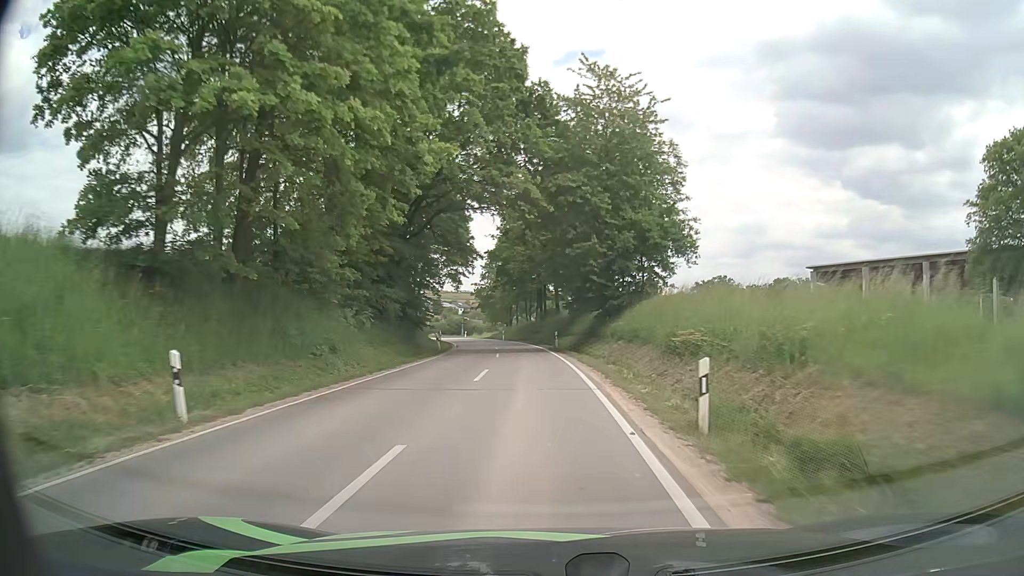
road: secondary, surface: asphalt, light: Day
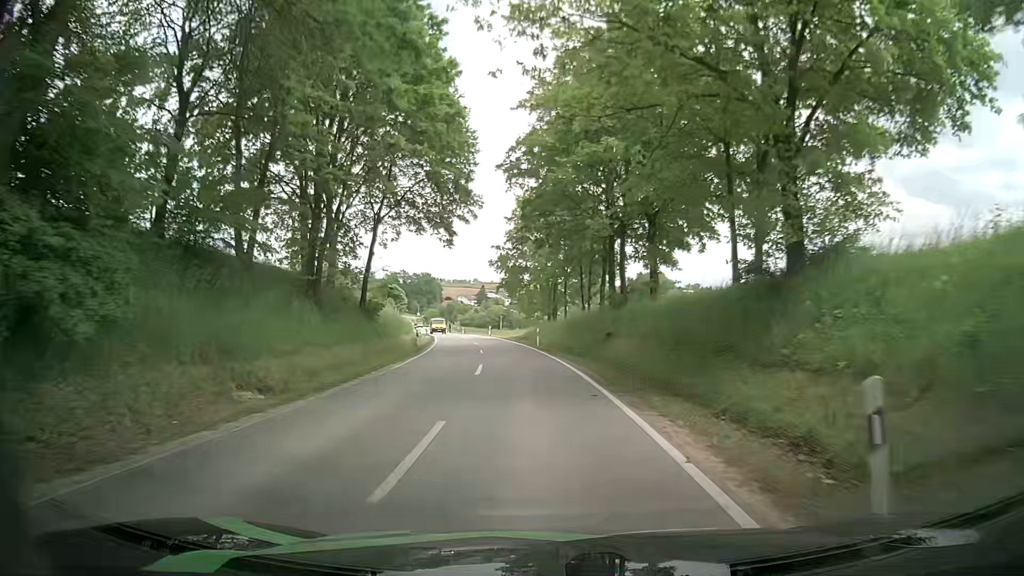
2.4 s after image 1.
(-1.3, +35.3) m; -5°
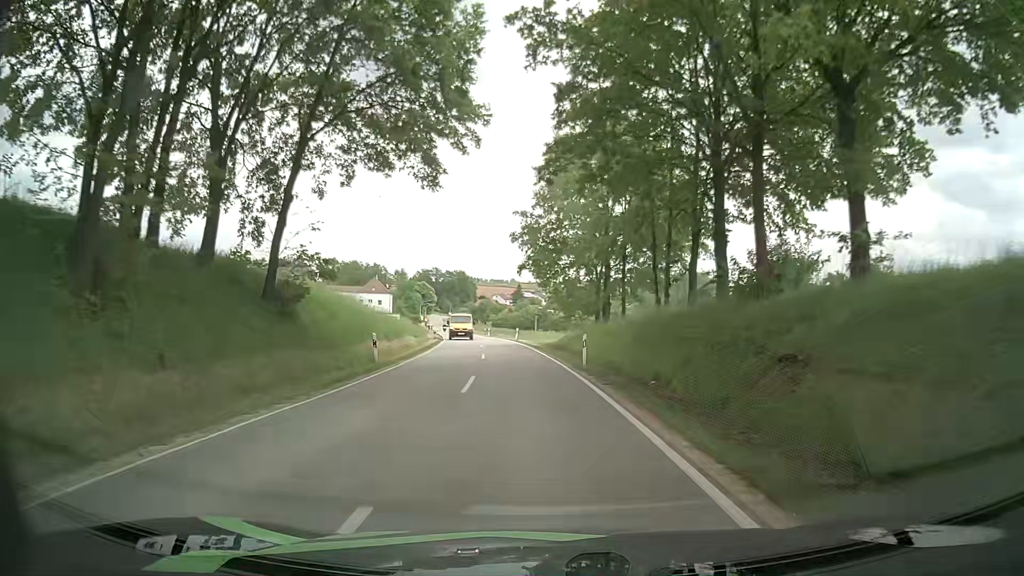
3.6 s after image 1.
(-0.3, +16.6) m; -2°
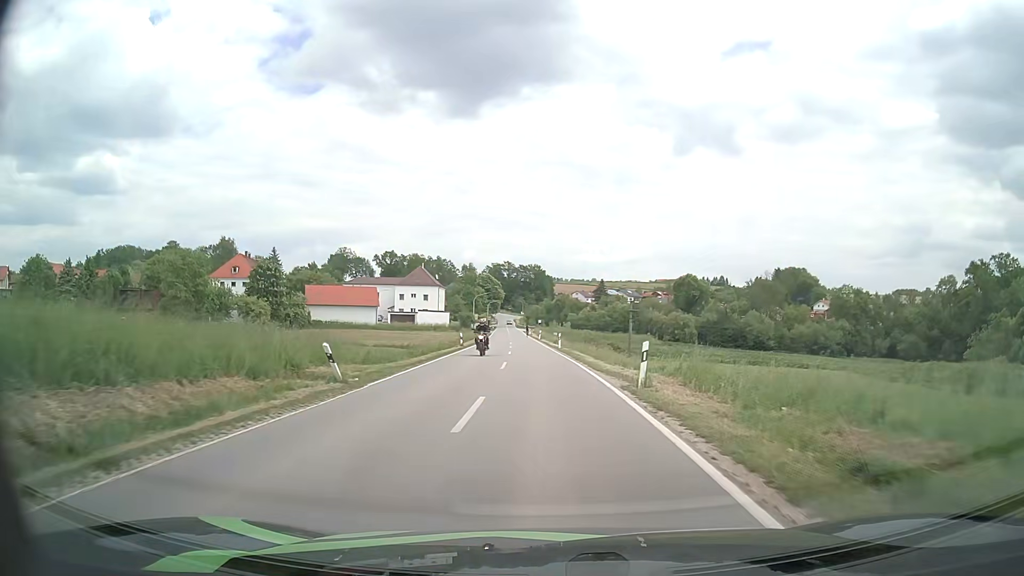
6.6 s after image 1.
(-2.8, +41.9) m; -7°
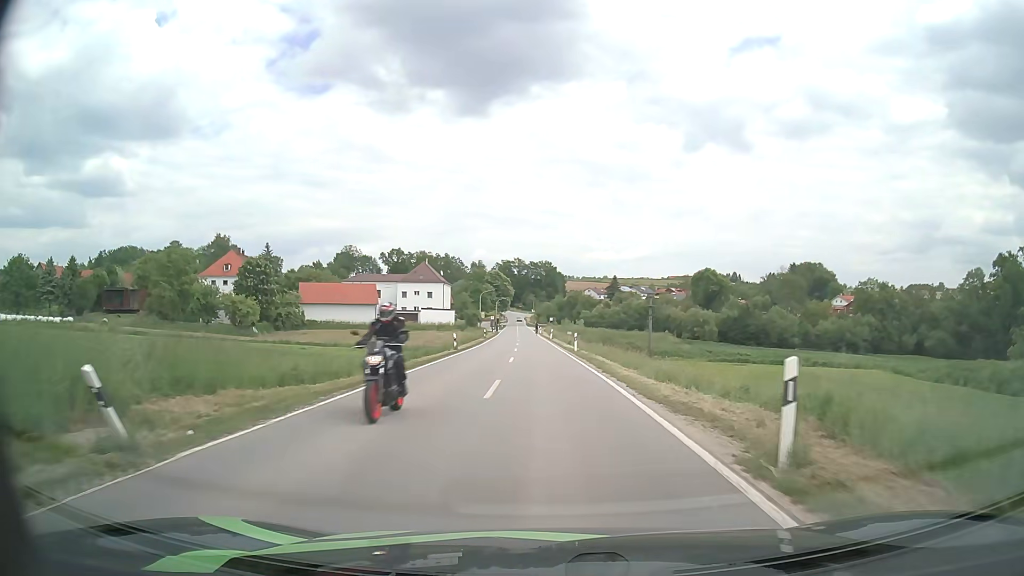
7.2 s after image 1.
(-0.1, +8.8) m; -1°
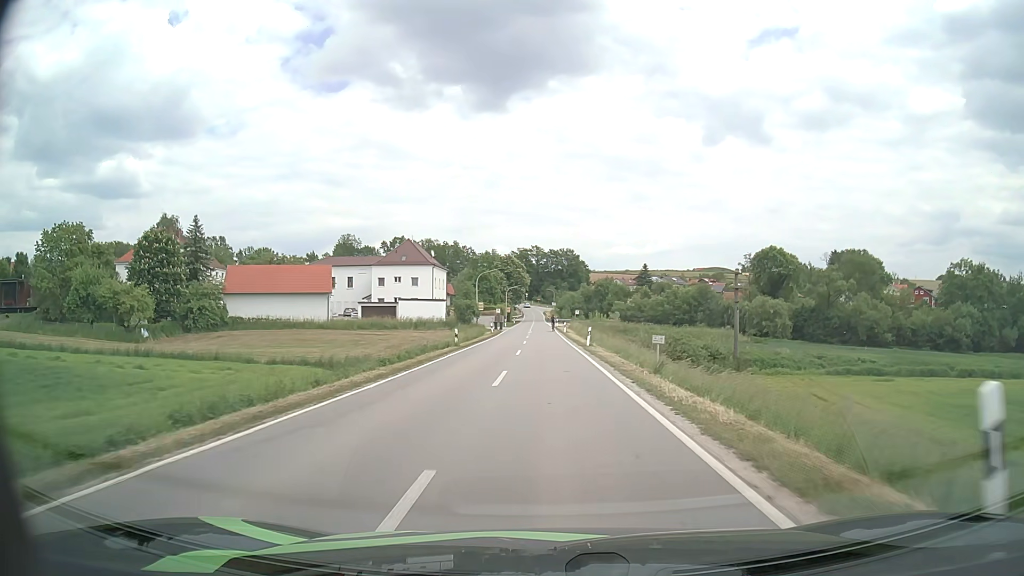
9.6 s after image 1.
(-0.7, +35.2) m; -2°
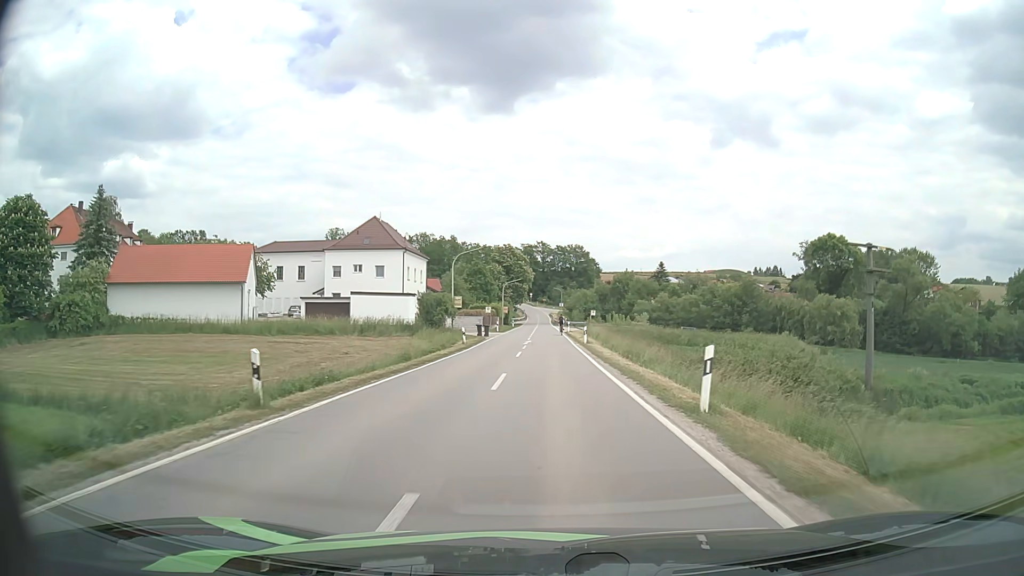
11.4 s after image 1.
(-0.1, +25.6) m; 0°
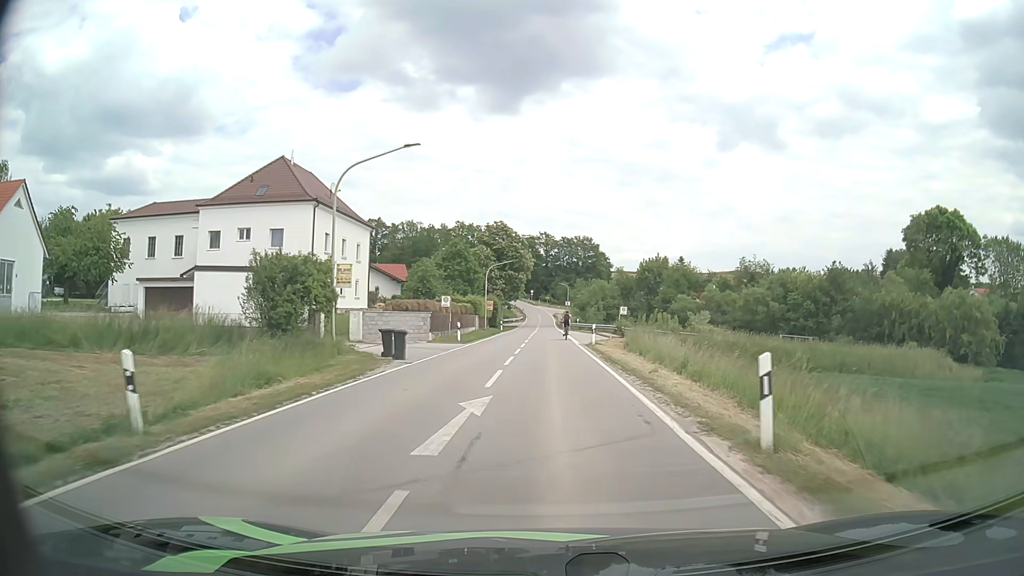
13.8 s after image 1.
(-0.1, +32.0) m; 0°
(0, +10) (0, +20) (0, +30) (0, +40) (0, +50) (0, +60) (0, +70) (0, +80) (0, +90) (0, +100) m
